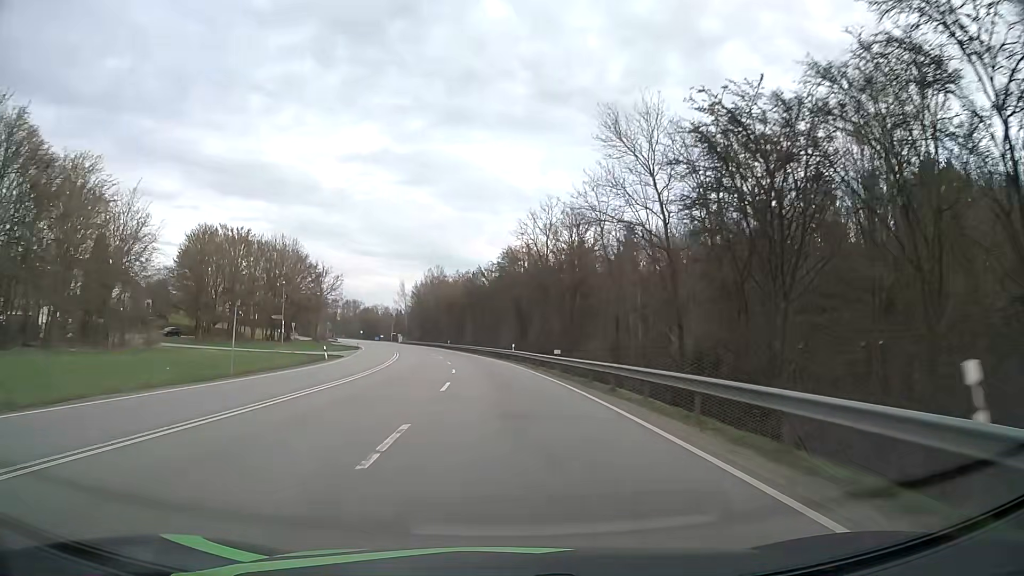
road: primary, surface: asphalt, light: Day
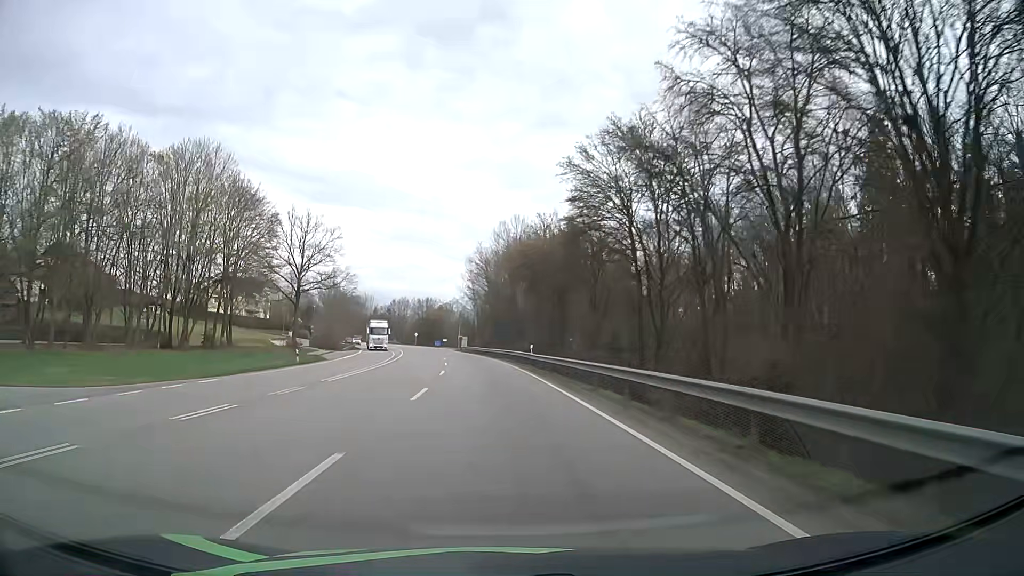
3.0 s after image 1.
(-4.4, +63.5) m; -8°
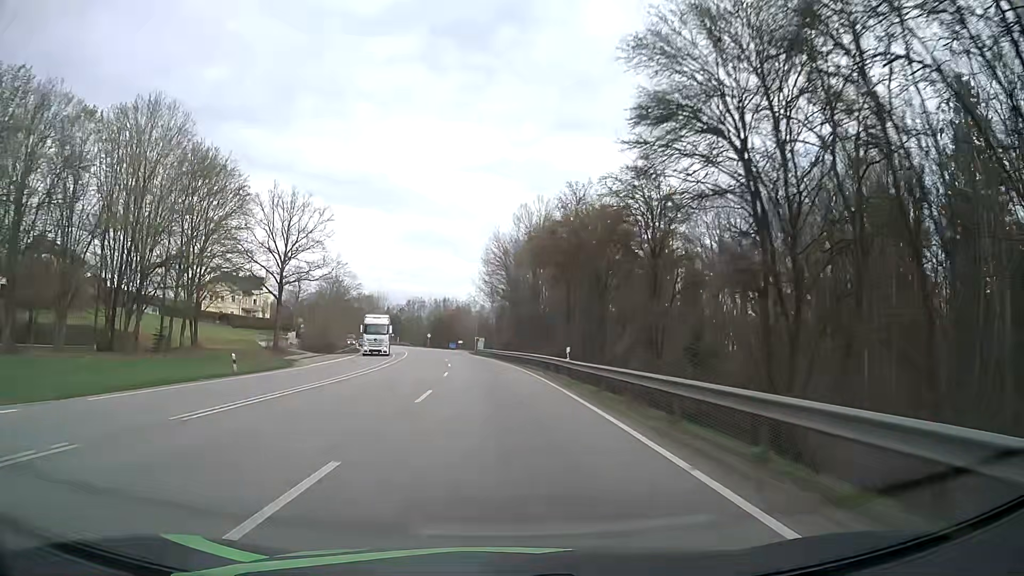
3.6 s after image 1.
(-0.2, +12.5) m; -2°
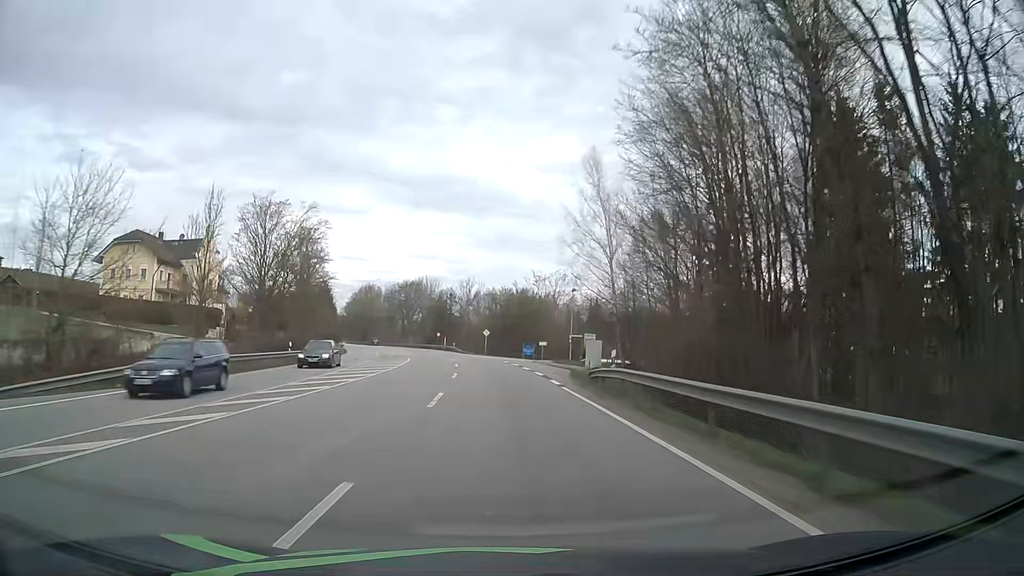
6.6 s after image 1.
(-4.1, +61.2) m; -7°
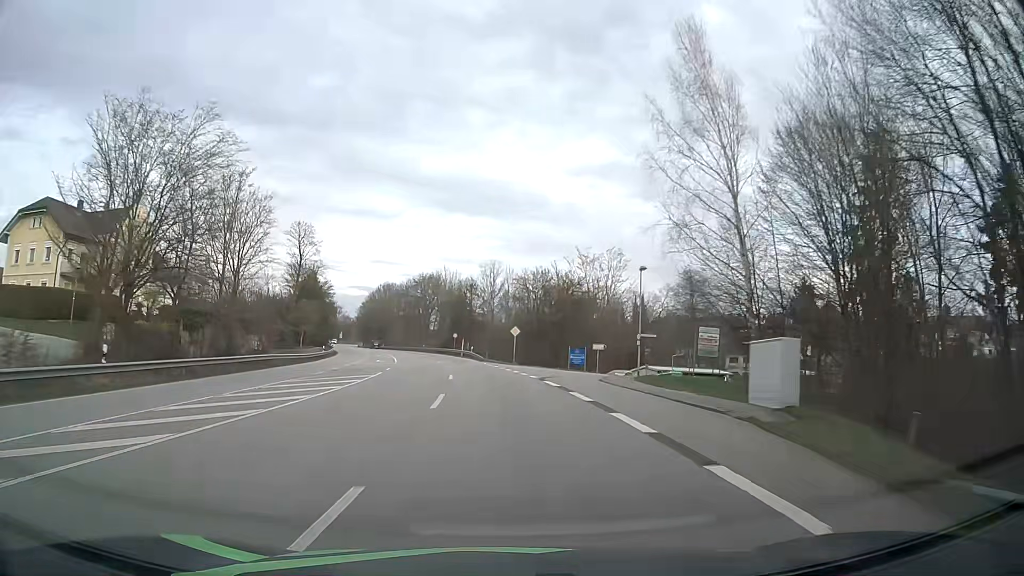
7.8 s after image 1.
(-0.5, +24.1) m; -3°
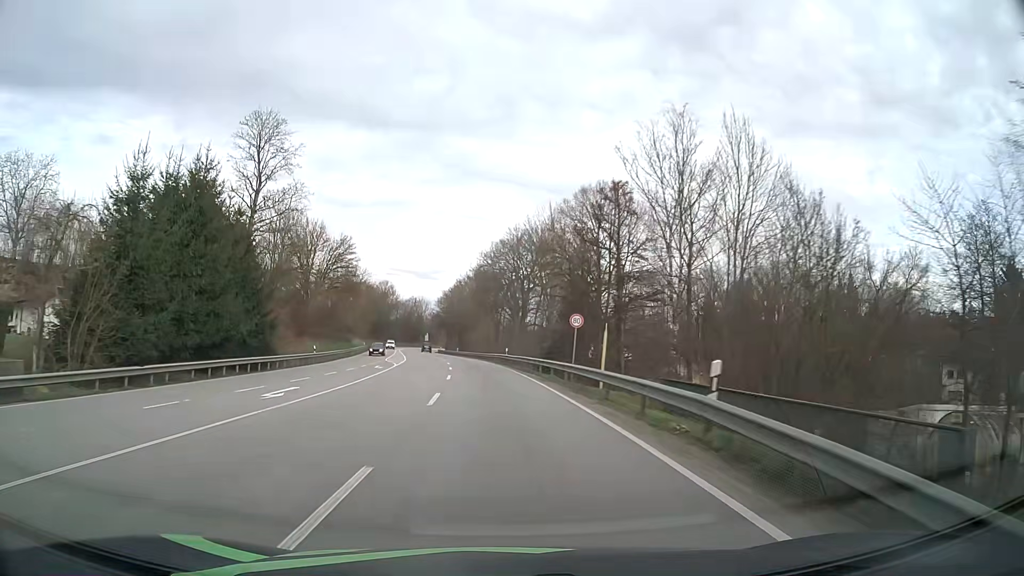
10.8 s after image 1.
(-4.5, +59.2) m; -9°
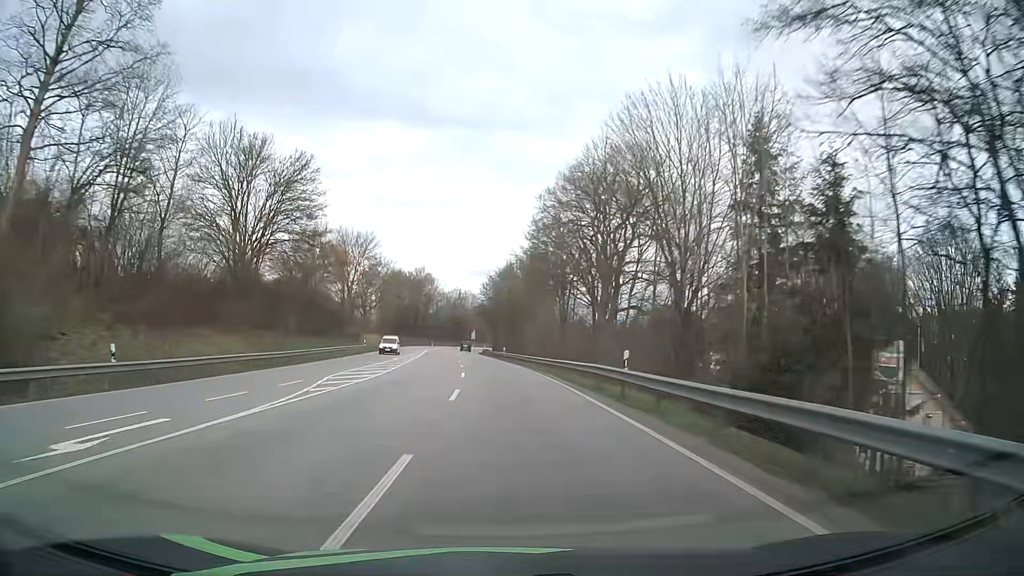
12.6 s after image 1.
(-1.6, +35.2) m; -5°
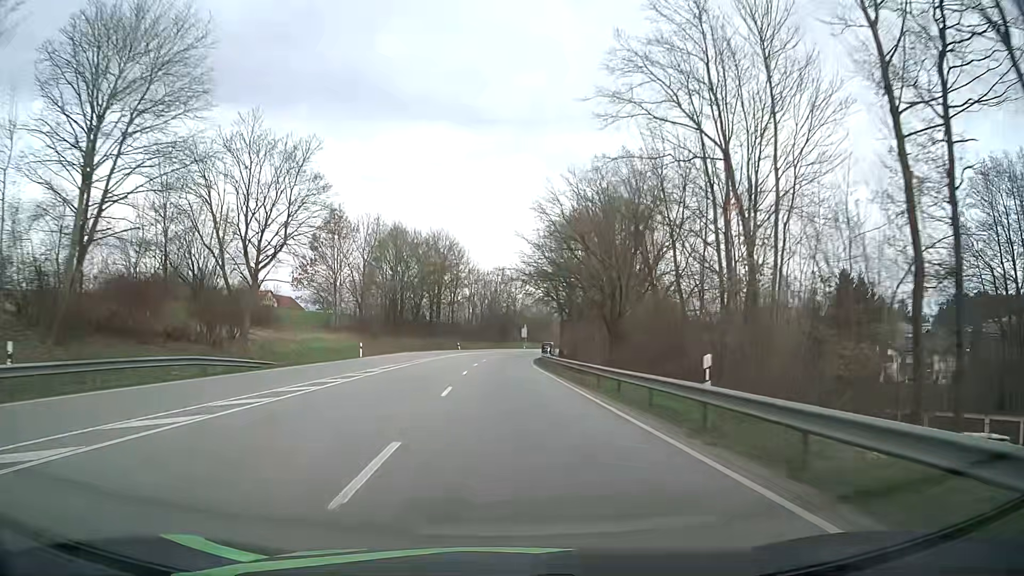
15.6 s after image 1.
(-2.7, +59.1) m; -4°
(0, +10) (0, +20) (0, +30) (0, +40) (-1, +50) (0, +60) (0, +70) (+1, +80) (+1, +90) (+3, +100) m
